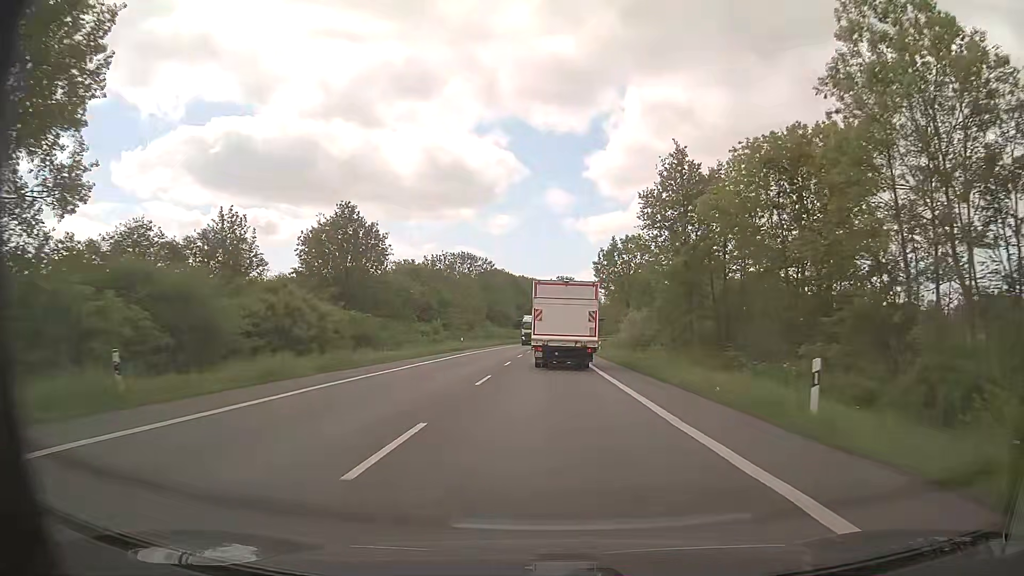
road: primary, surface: asphalt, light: Day
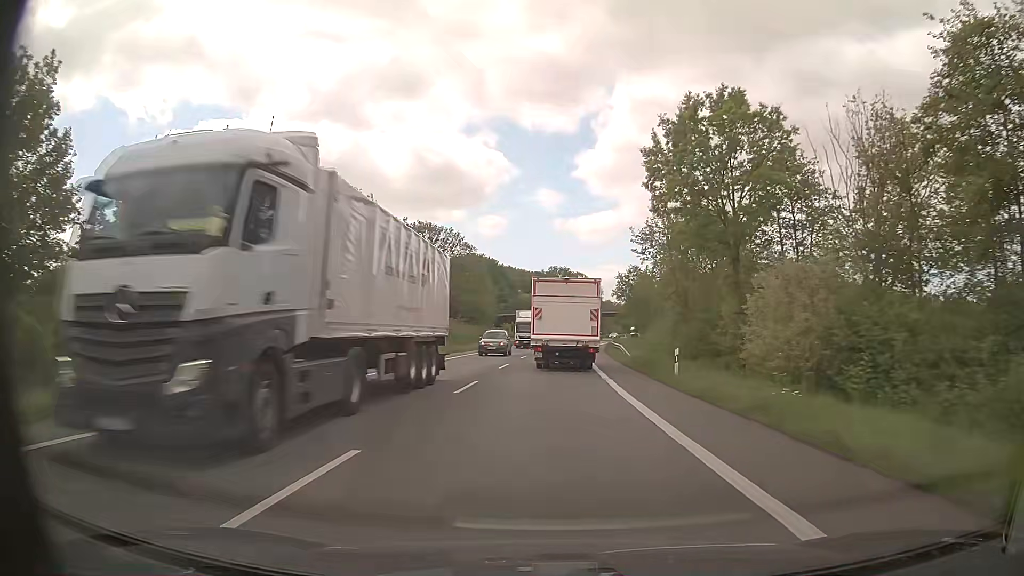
(+0.4, +39.3) m; 0°
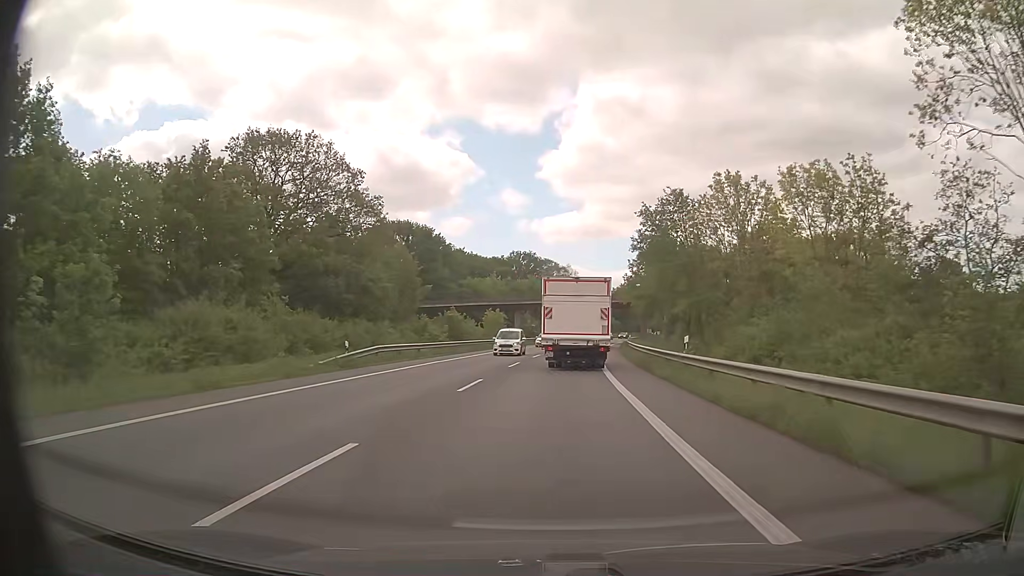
(+1.4, +48.3) m; +3°
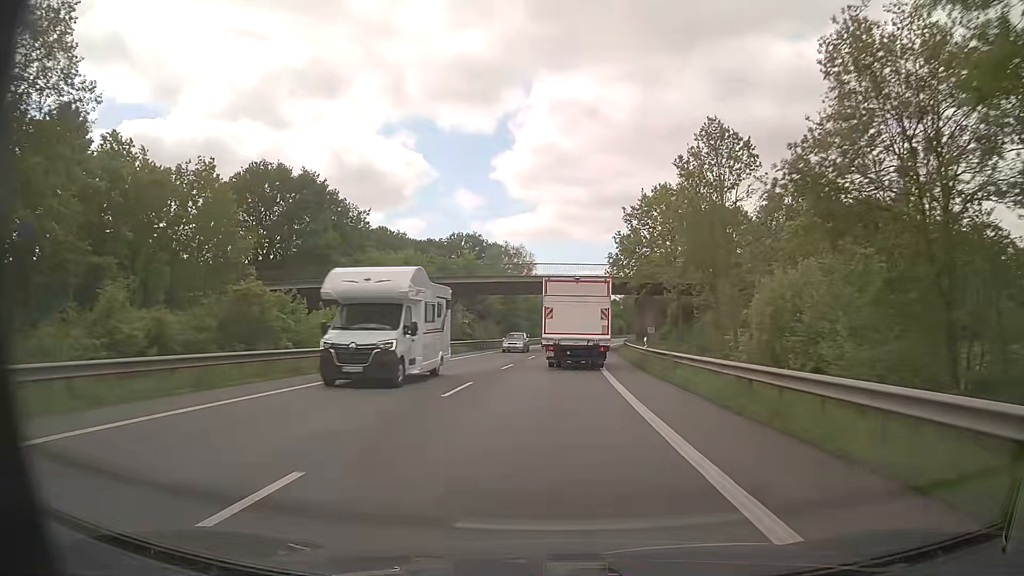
(+1.2, +38.2) m; +4°
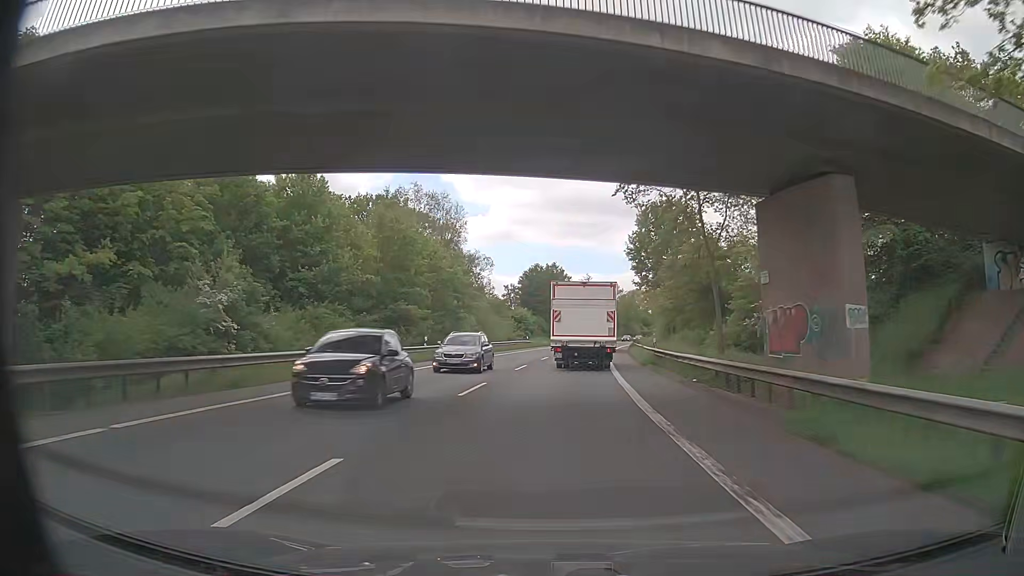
(+1.6, +47.8) m; +4°
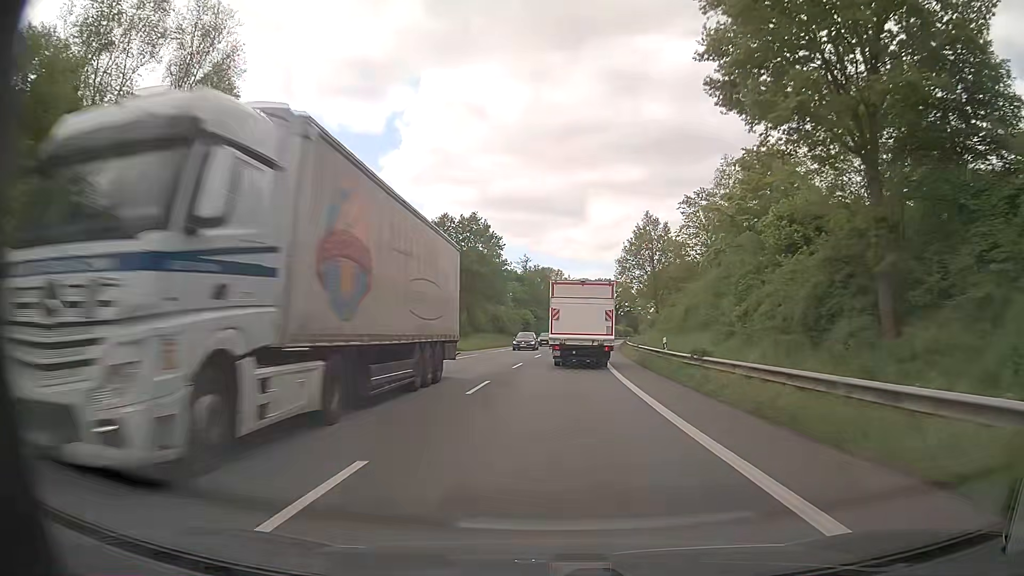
(+2.3, +48.9) m; +5°
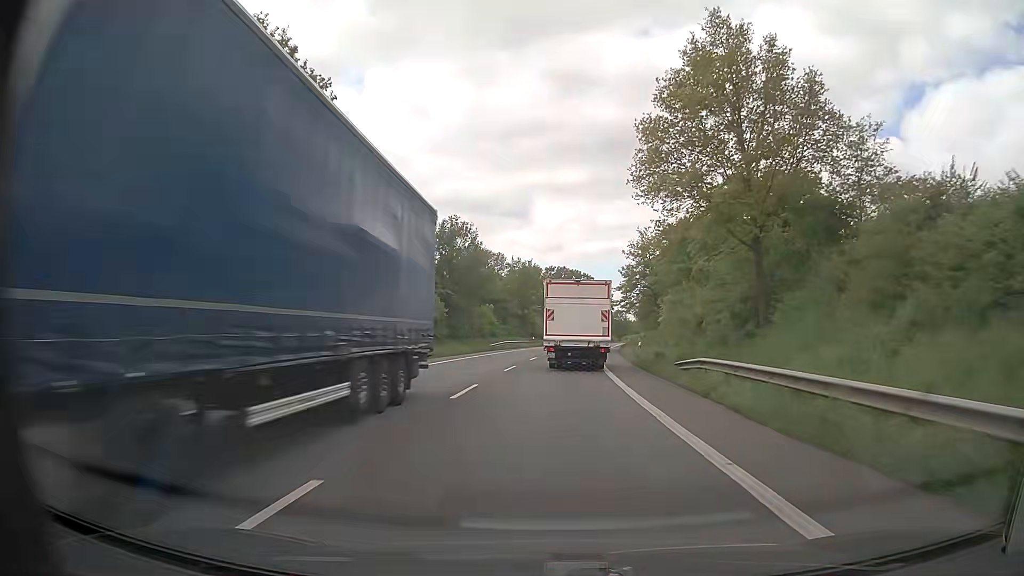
(+2.0, +49.7) m; +5°
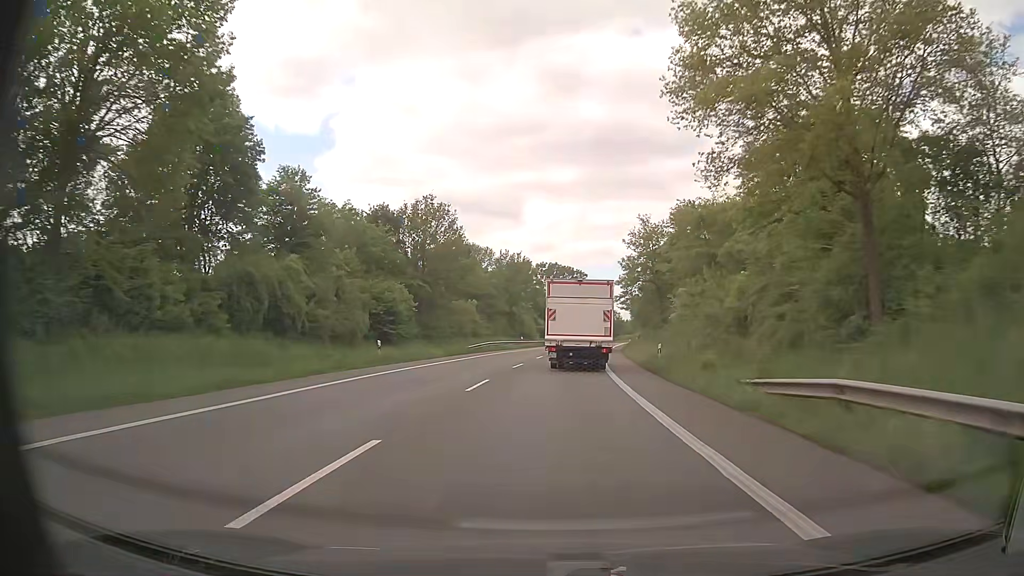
(+0.1, +9.9) m; +1°
(0, +10) (0, +20) (+1, +30) (+1, +40) (+2, +50) (+3, +60) (+4, +70) (+5, +80) (+6, +90) (+7, +100) m
